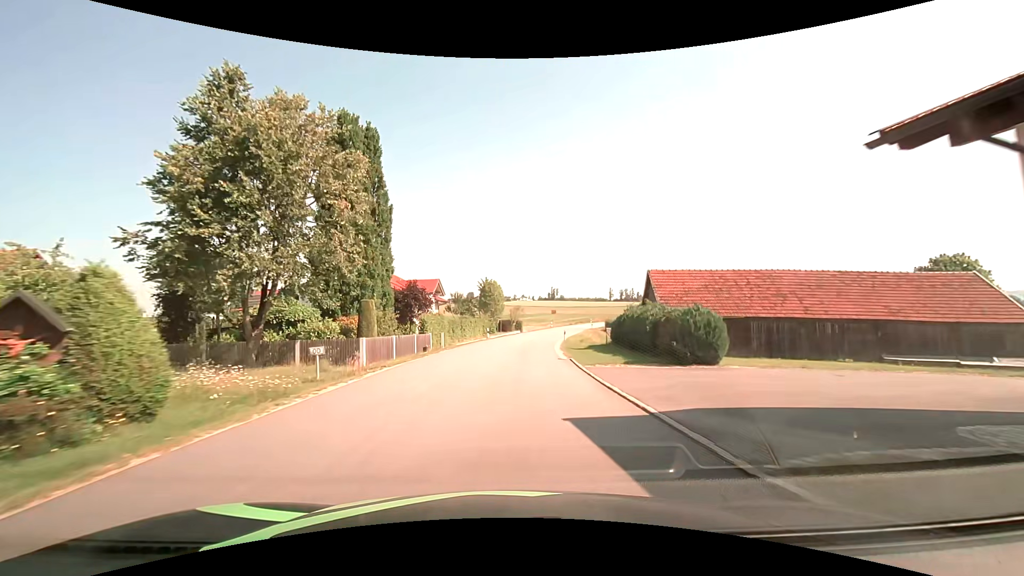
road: tertiary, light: Day
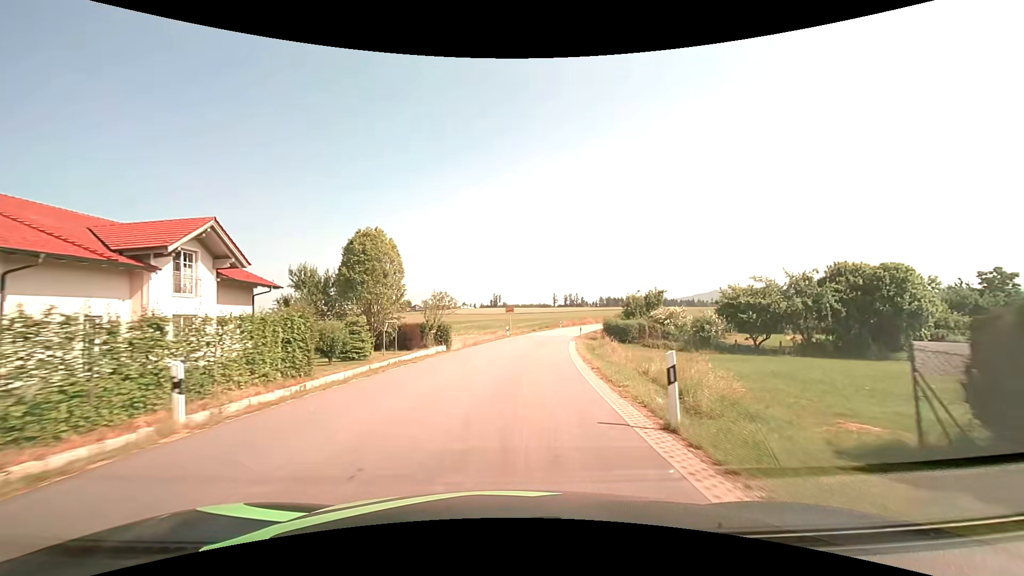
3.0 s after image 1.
(+1.9, +38.6) m; +7°
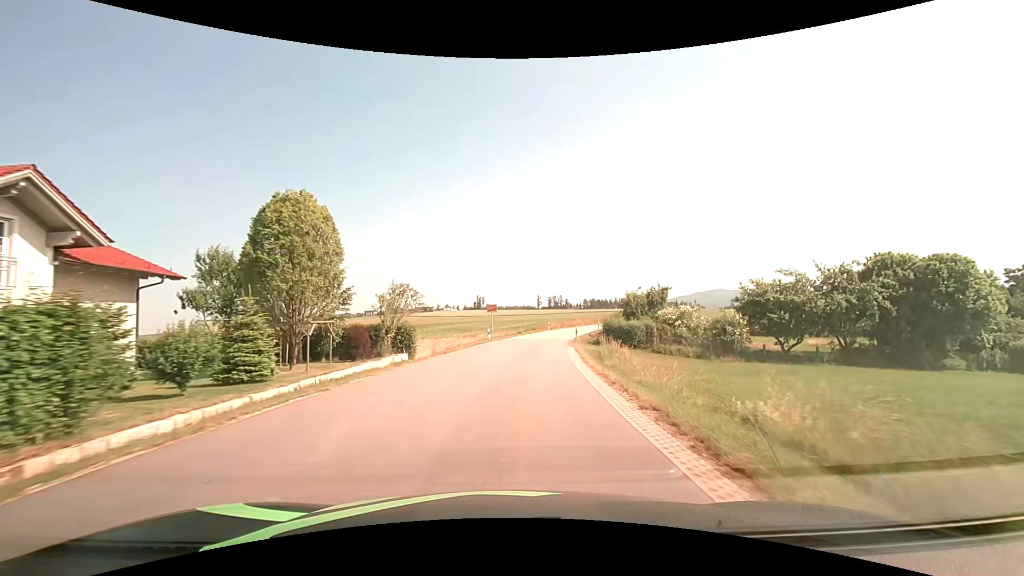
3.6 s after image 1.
(+0.1, +7.8) m; +2°
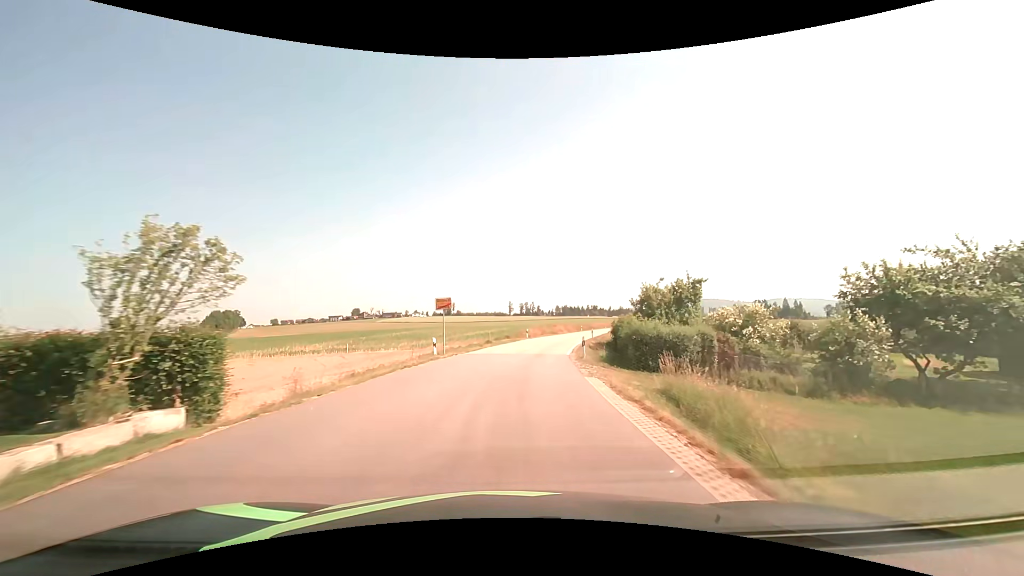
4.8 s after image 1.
(+0.5, +16.4) m; +3°
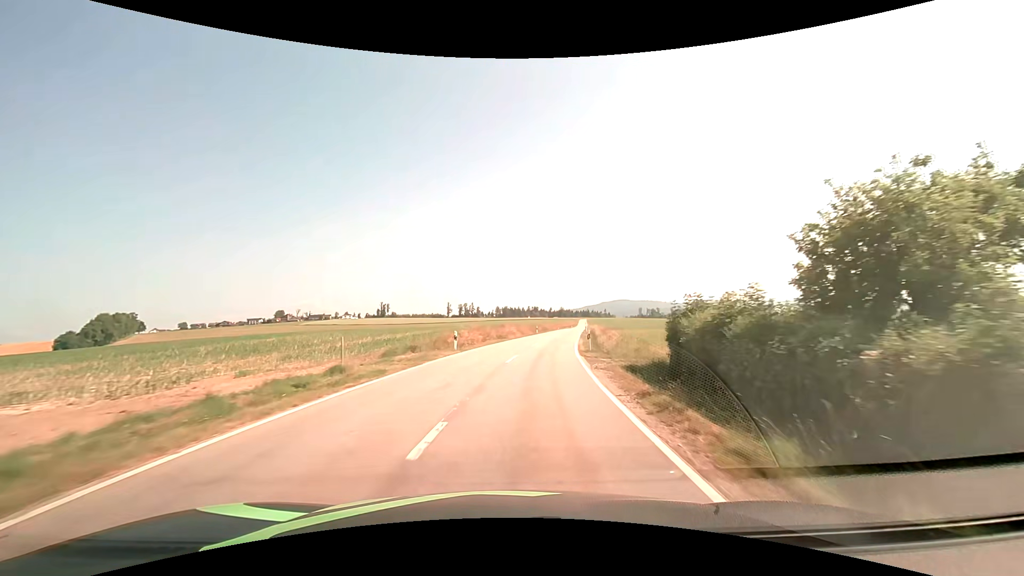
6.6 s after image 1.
(+1.4, +26.9) m; +7°
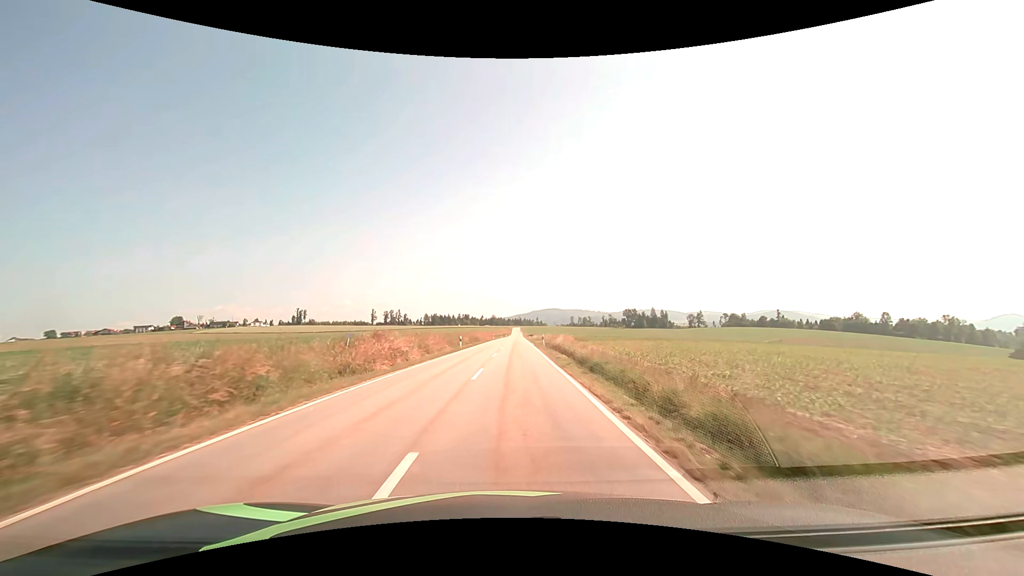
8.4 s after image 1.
(+2.1, +29.1) m; +8°
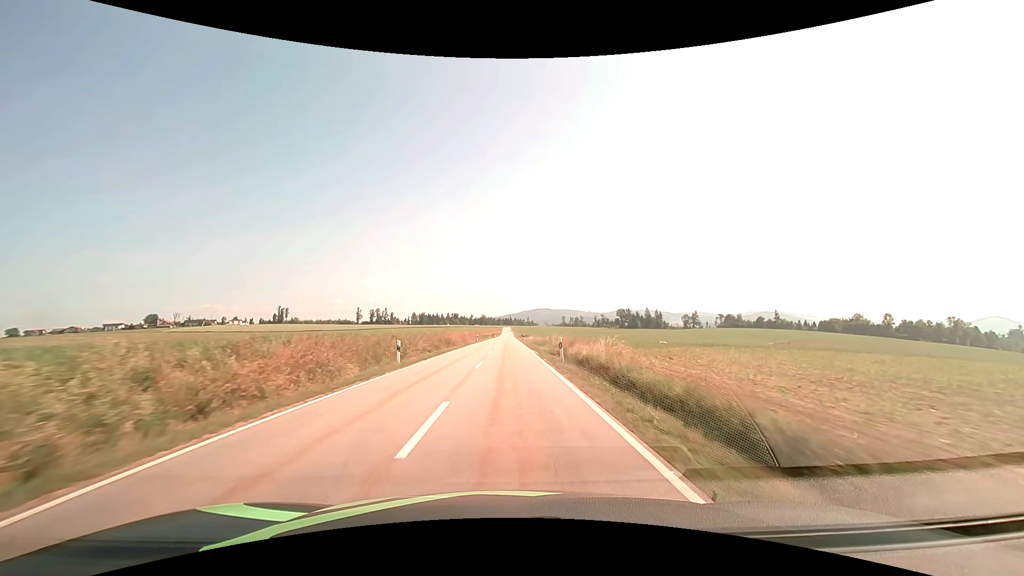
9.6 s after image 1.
(+0.3, +20.7) m; +1°
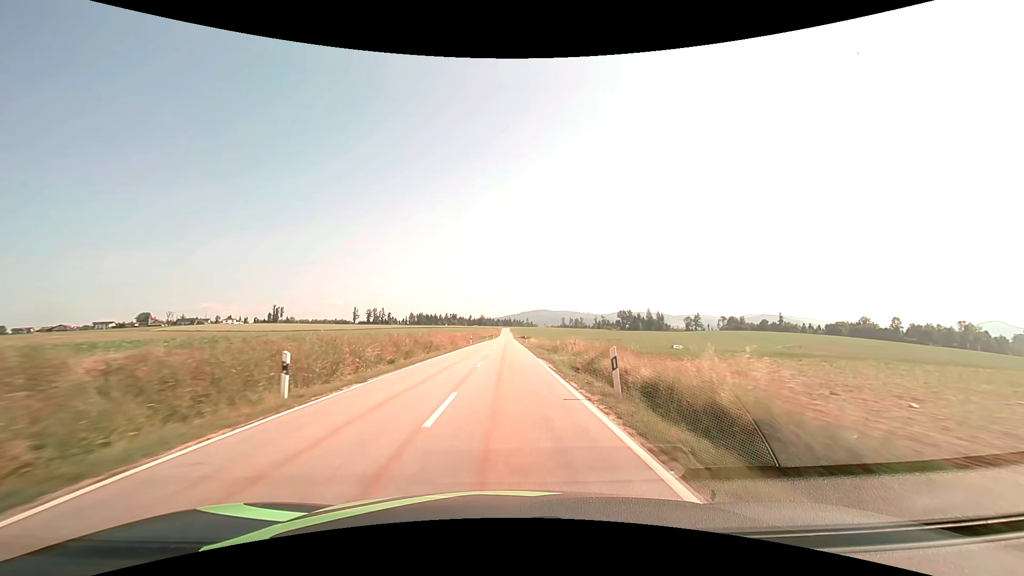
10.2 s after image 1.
(0.0, +10.8) m; 0°
(0, +10) (0, +20) (0, +30) (0, +40) (0, +50) (0, +60) (0, +70) (0, +80) (0, +90) (0, +100) m
